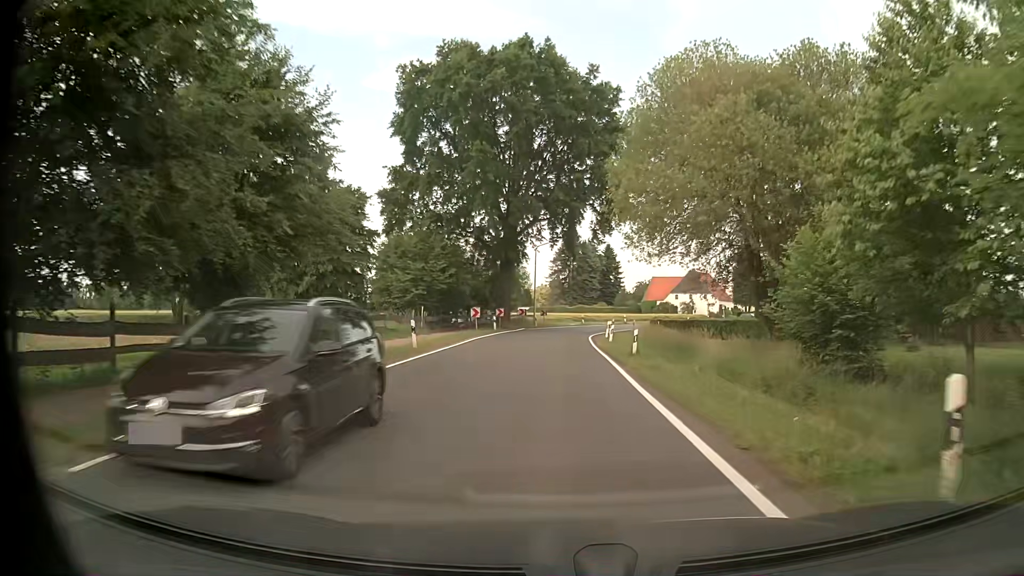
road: tertiary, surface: asphalt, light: Day
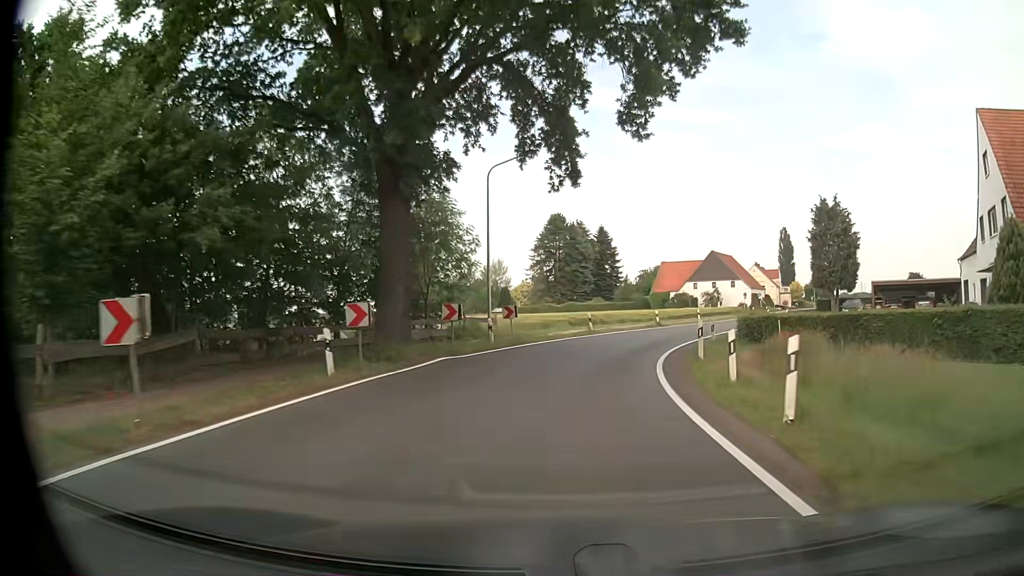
(0.0, +32.6) m; +1°
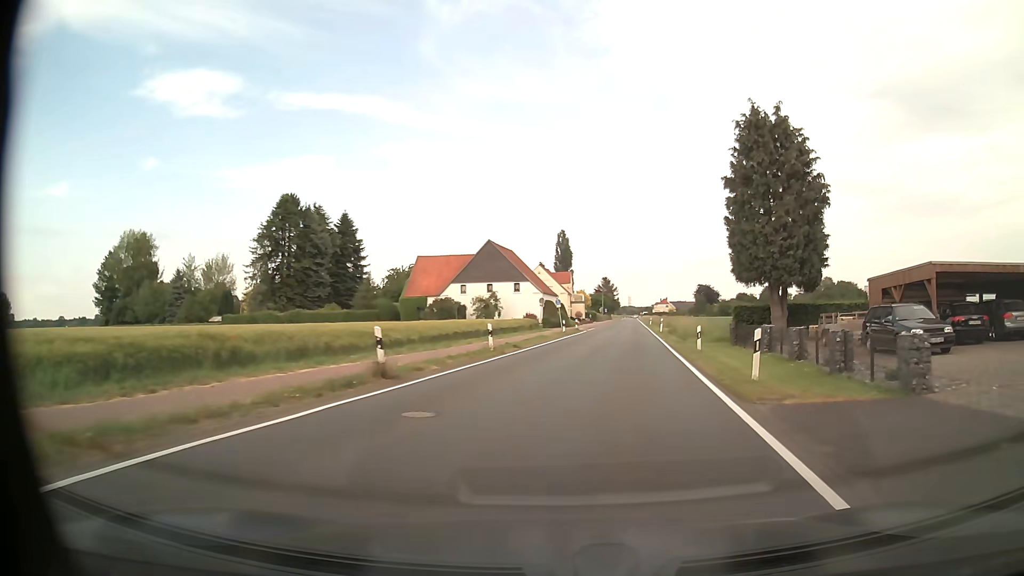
(+4.7, +31.3) m; +20°
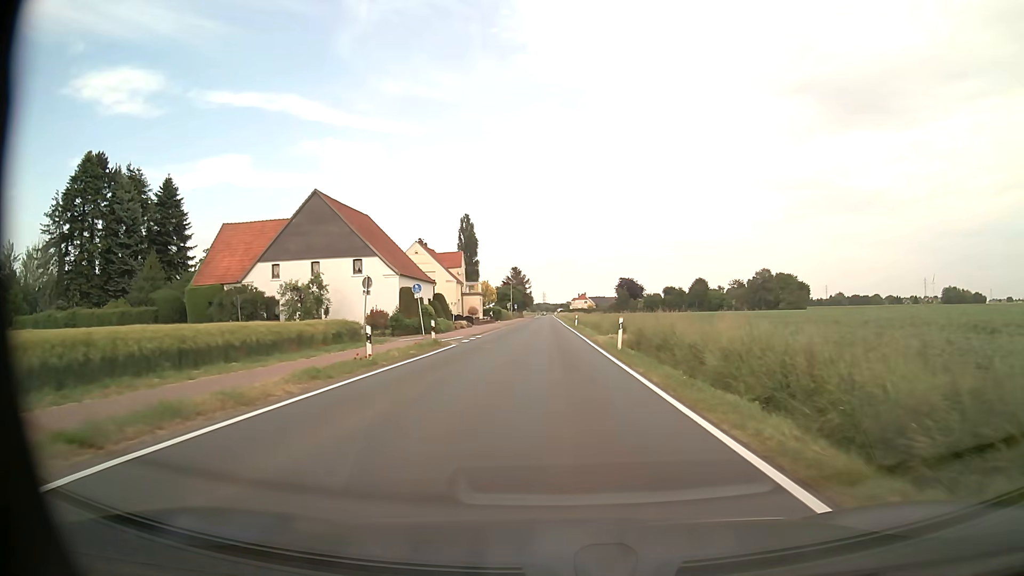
(+3.3, +31.4) m; +7°
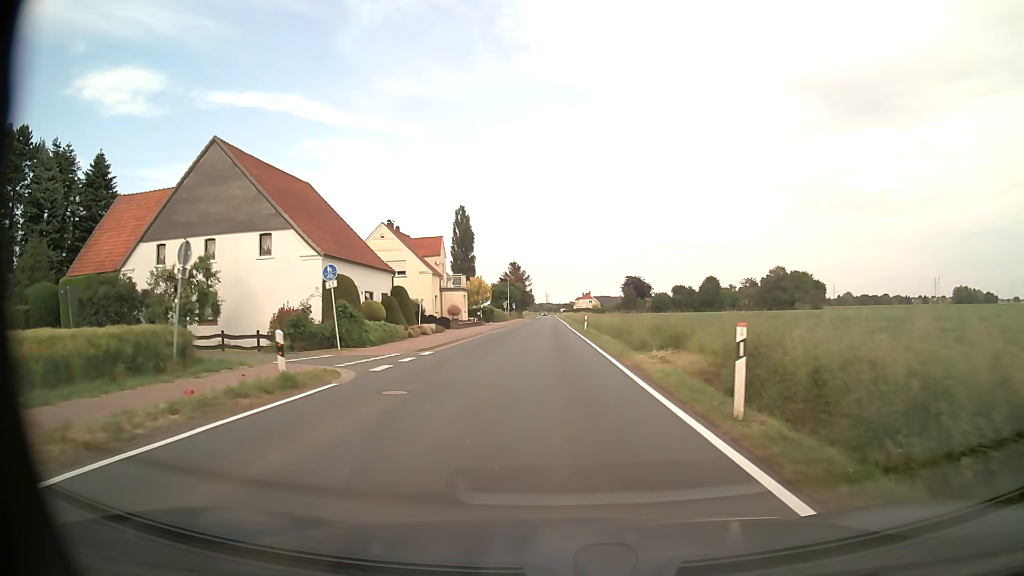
(0.0, +15.9) m; 0°
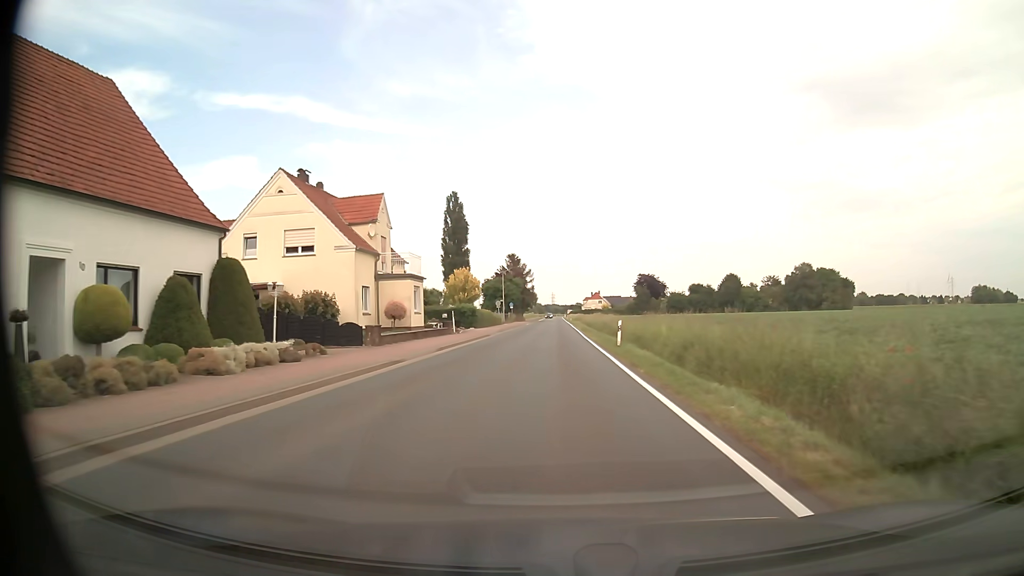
(-0.1, +23.9) m; 0°
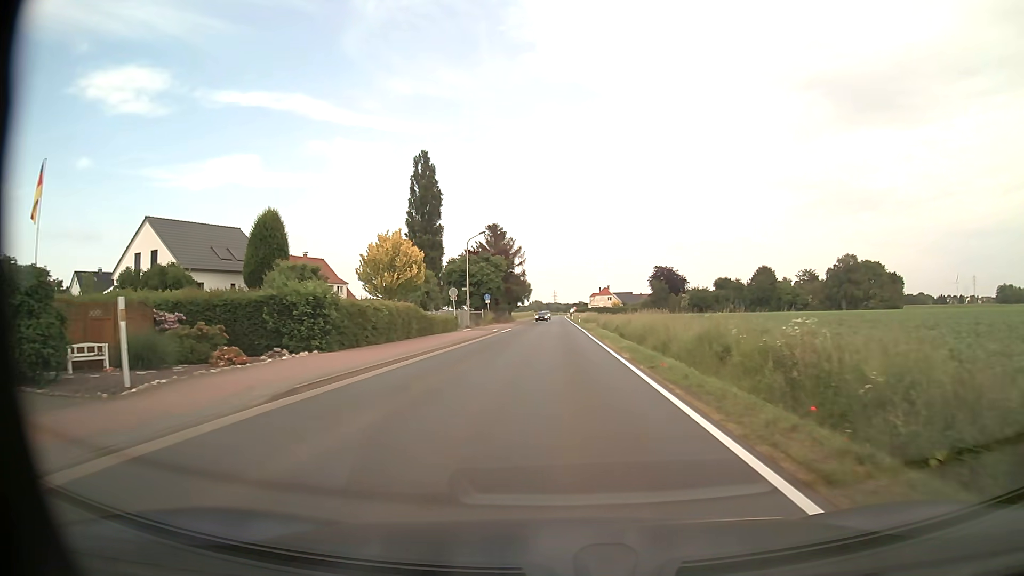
(-0.1, +39.7) m; 0°
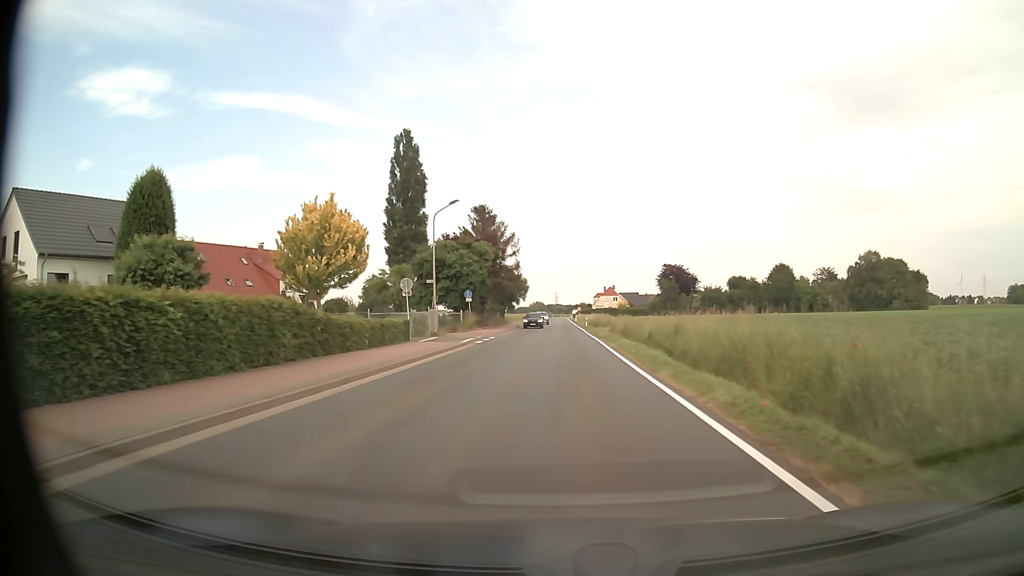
(0.0, +15.9) m; 0°
(0, +10) (0, +20) (0, +30) (+1, +40) (+1, +50) (+1, +60) (+1, +70) (+1, +80) (+1, +90) (+1, +100) m
